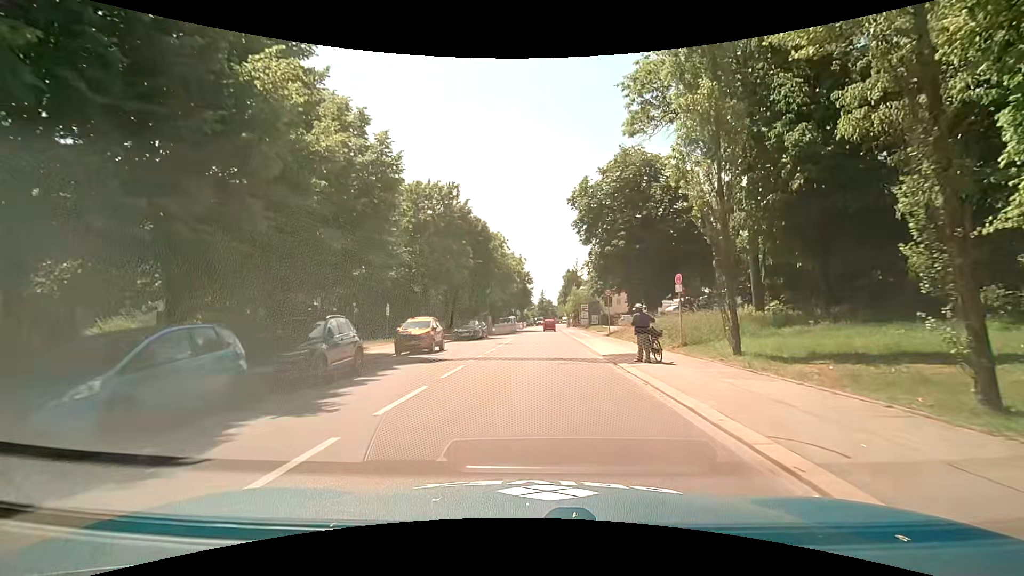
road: secondary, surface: asphalt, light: Day
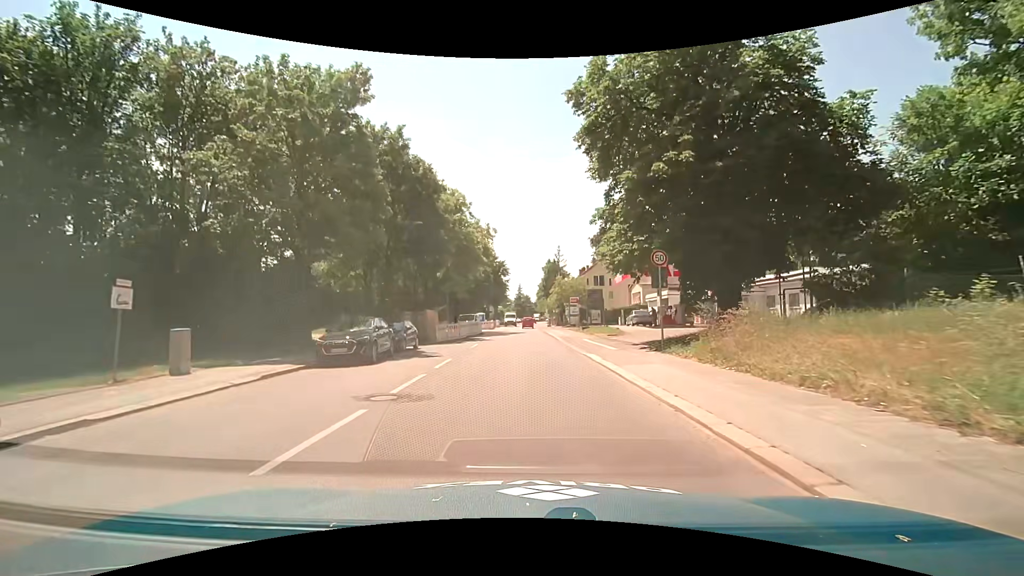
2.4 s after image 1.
(+0.5, +20.9) m; +2°
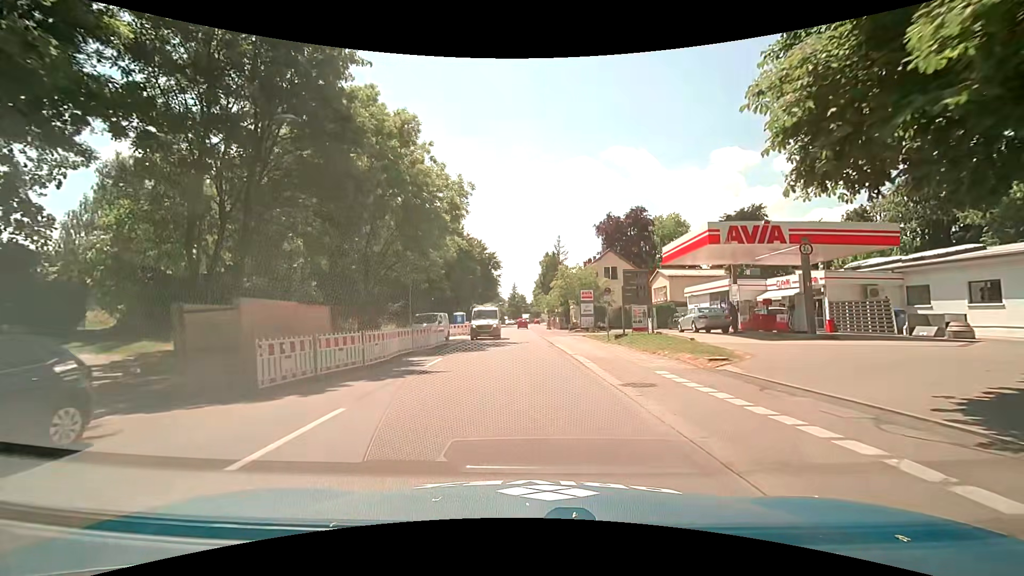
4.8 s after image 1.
(+0.1, +18.4) m; +1°
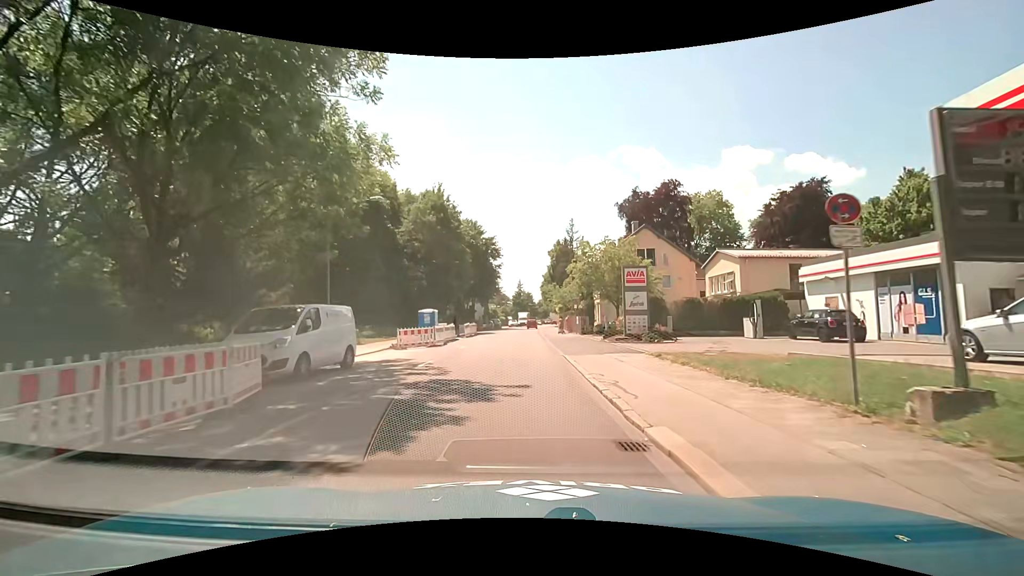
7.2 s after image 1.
(+0.1, +20.0) m; -1°
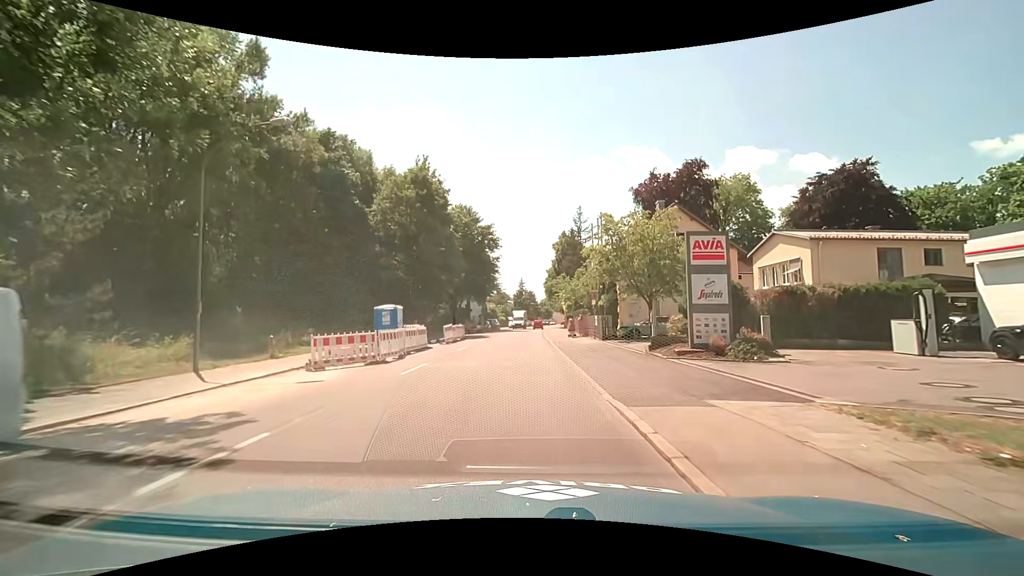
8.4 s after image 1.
(0.0, +10.8) m; 0°
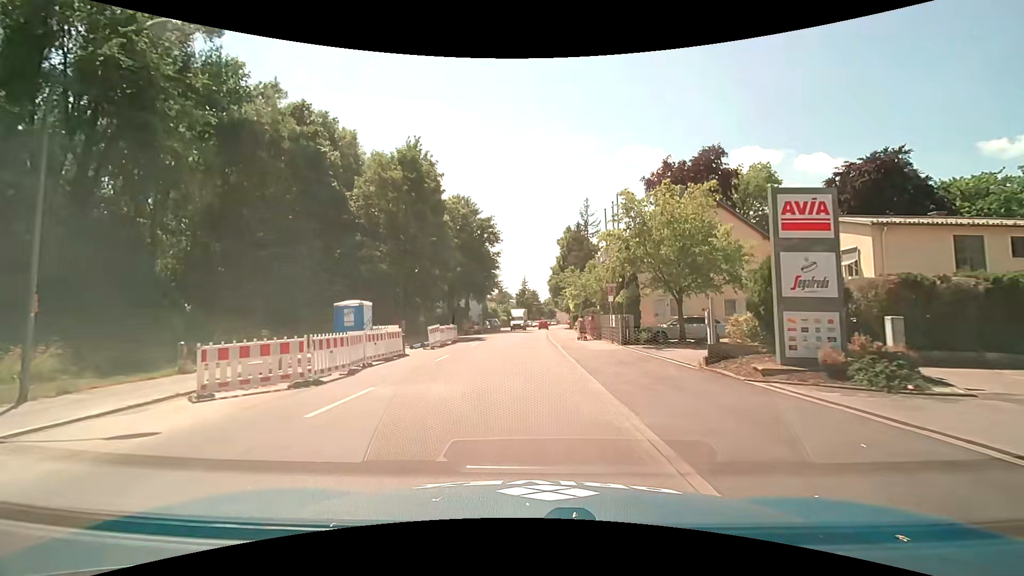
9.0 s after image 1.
(0.0, +5.6) m; 0°
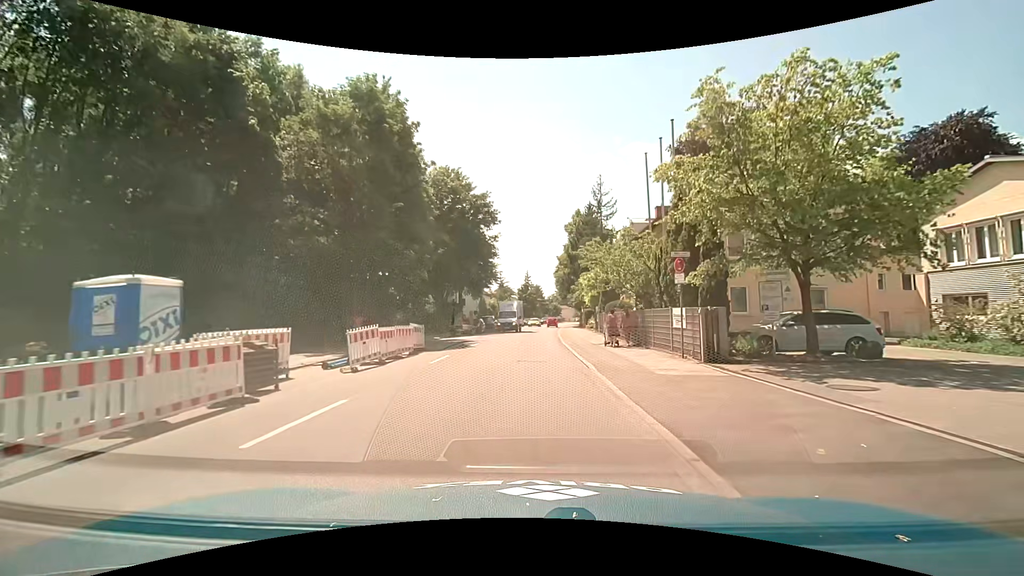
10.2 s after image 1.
(-0.2, +11.5) m; -1°
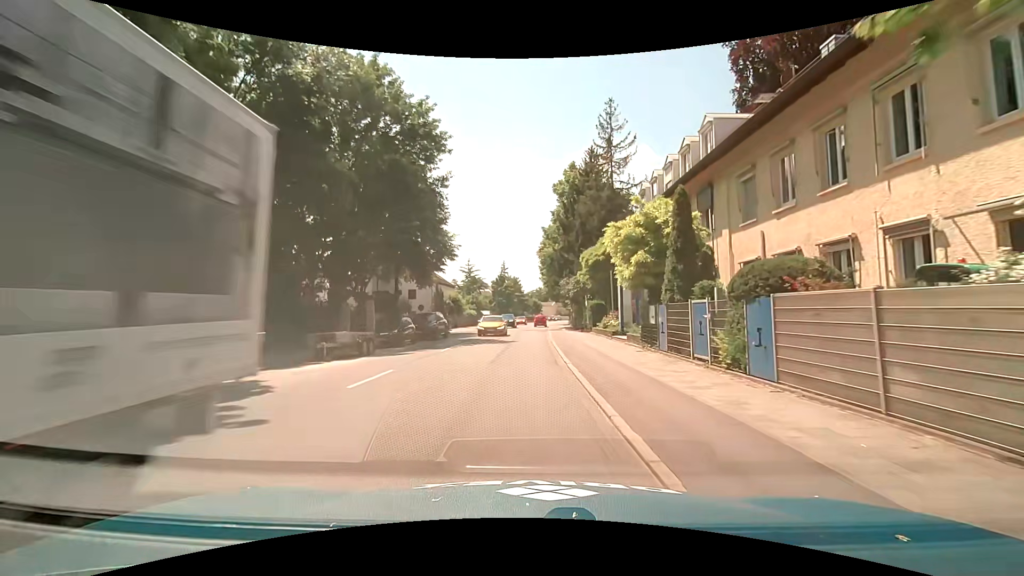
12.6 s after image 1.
(+0.3, +23.3) m; +2°
